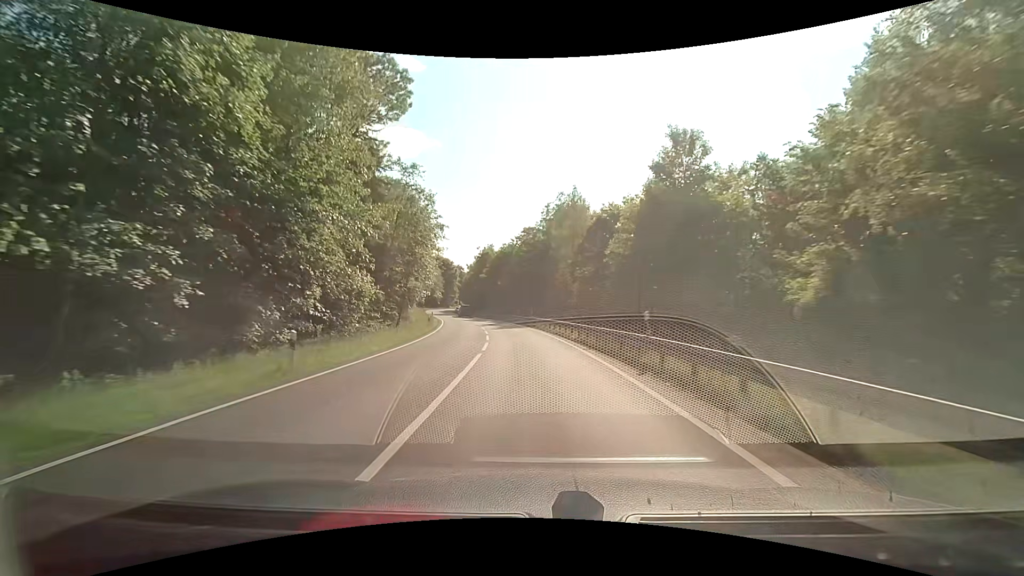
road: secondary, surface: asphalt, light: Day
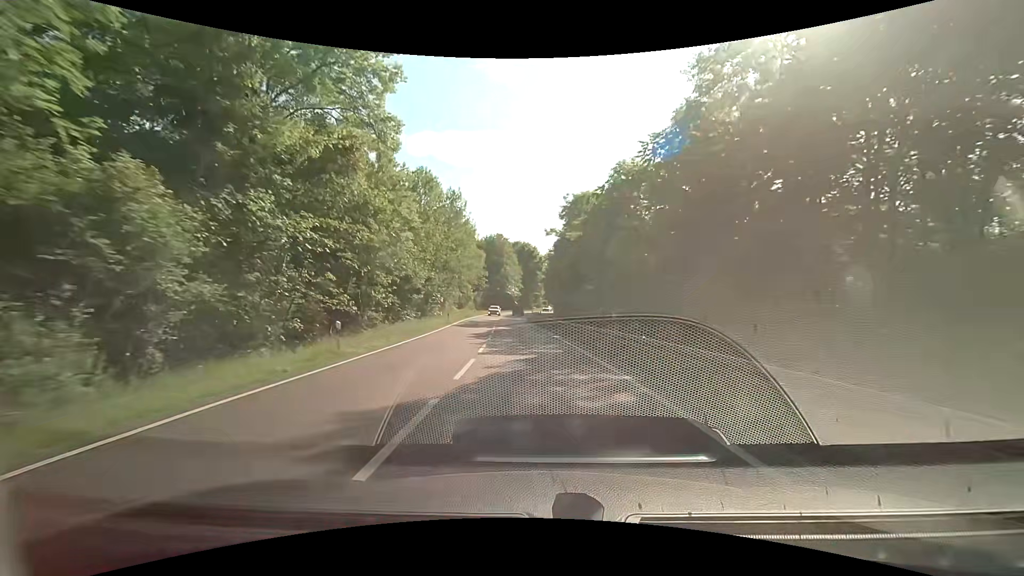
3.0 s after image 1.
(-5.7, +55.8) m; -11°
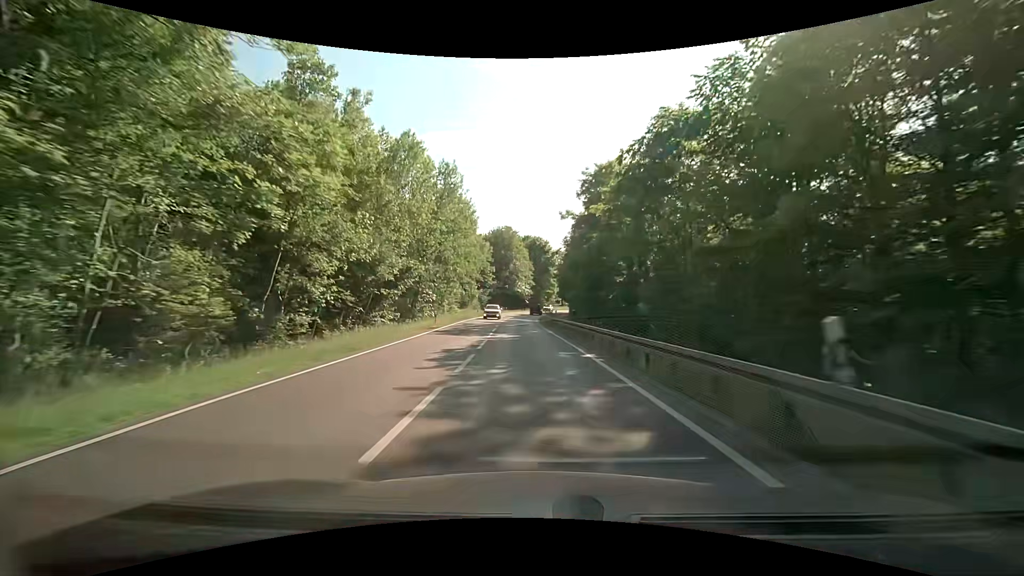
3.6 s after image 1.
(-0.1, +11.1) m; -1°
(0, +10) (0, +20) (-1, +30) (-1, +40) (-1, +50) (-2, +60) (-2, +70) (-1, +80) (-1, +90) (0, +100) m
